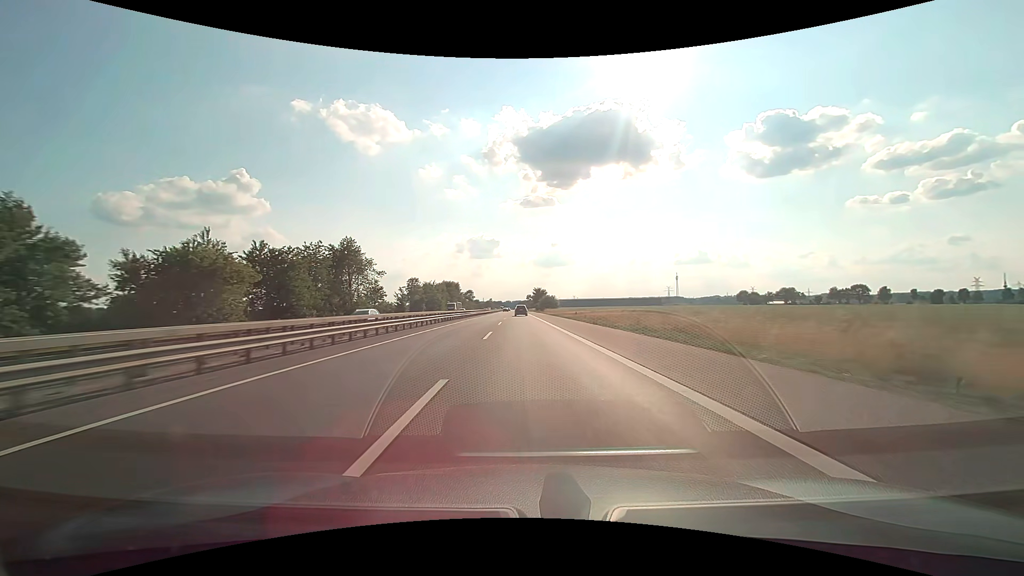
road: motorway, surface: asphalt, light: Day
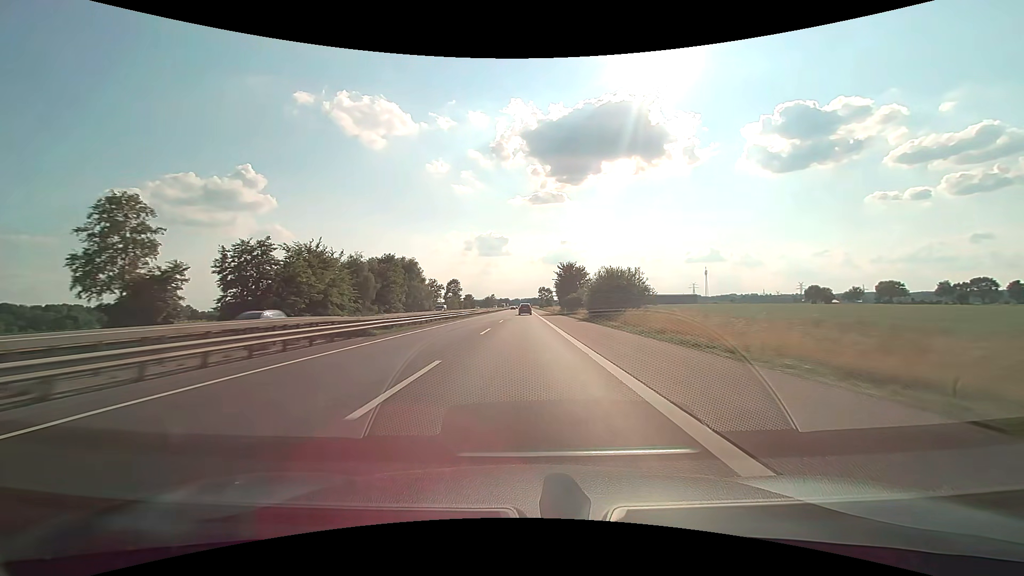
(-1.3, +103.2) m; -1°
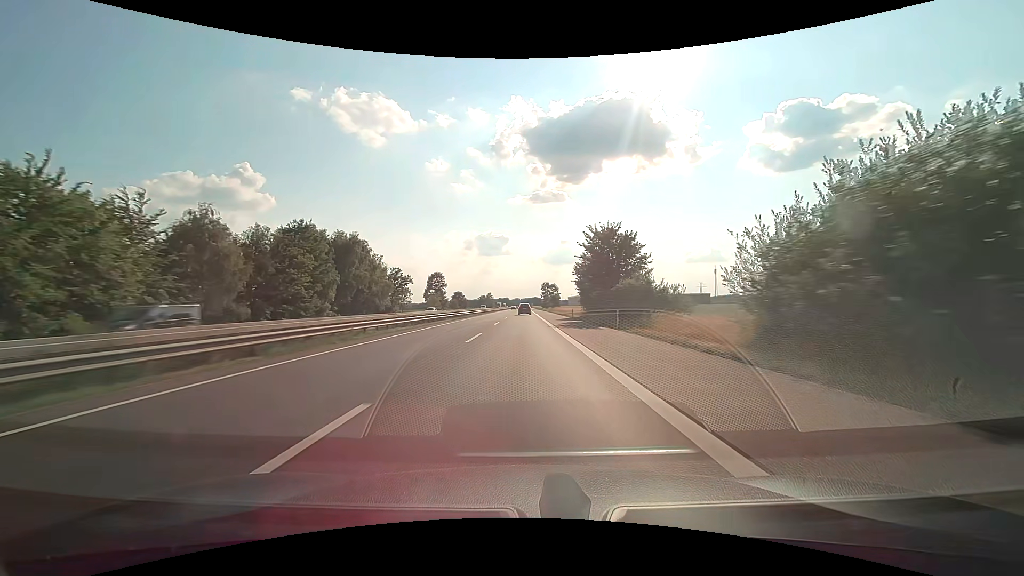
(0.0, +41.0) m; 0°
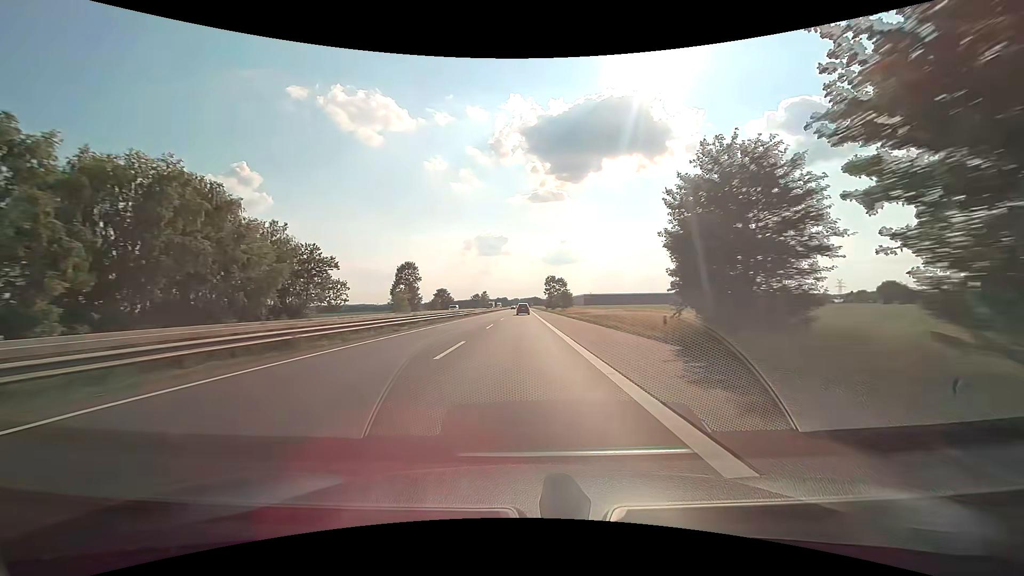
(+0.1, +40.9) m; 0°
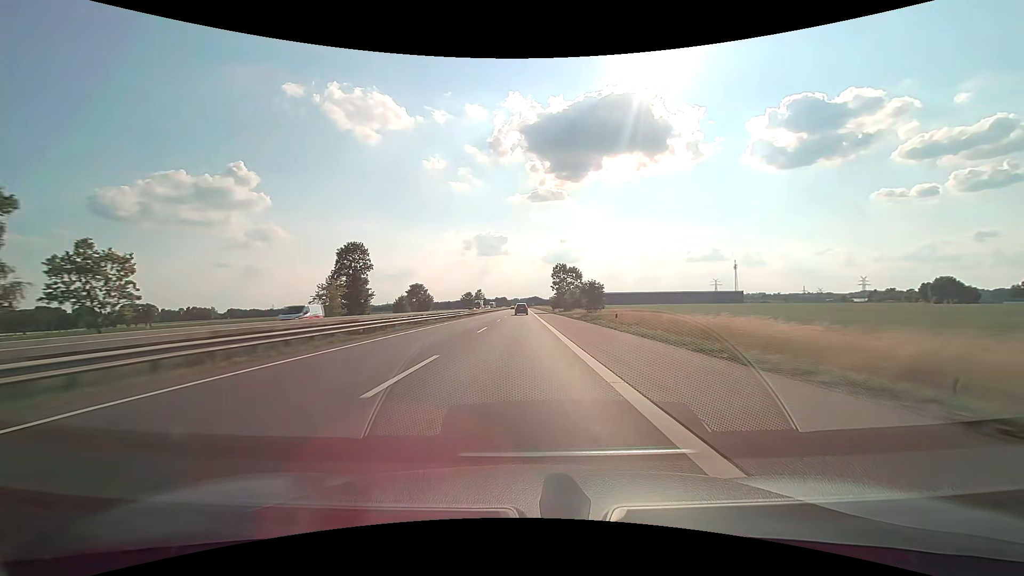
(0.0, +40.7) m; 0°
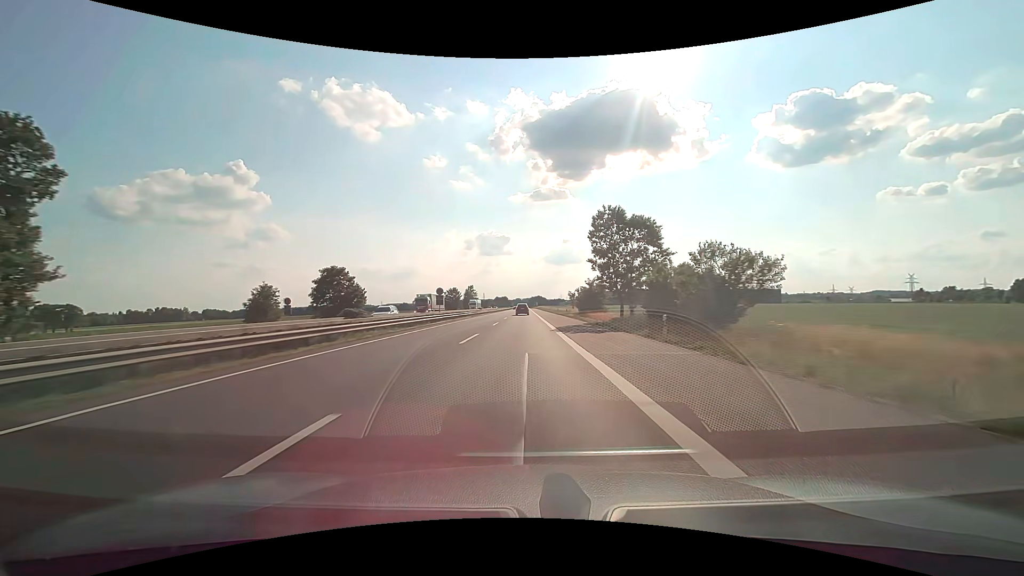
(-0.2, +60.8) m; 0°
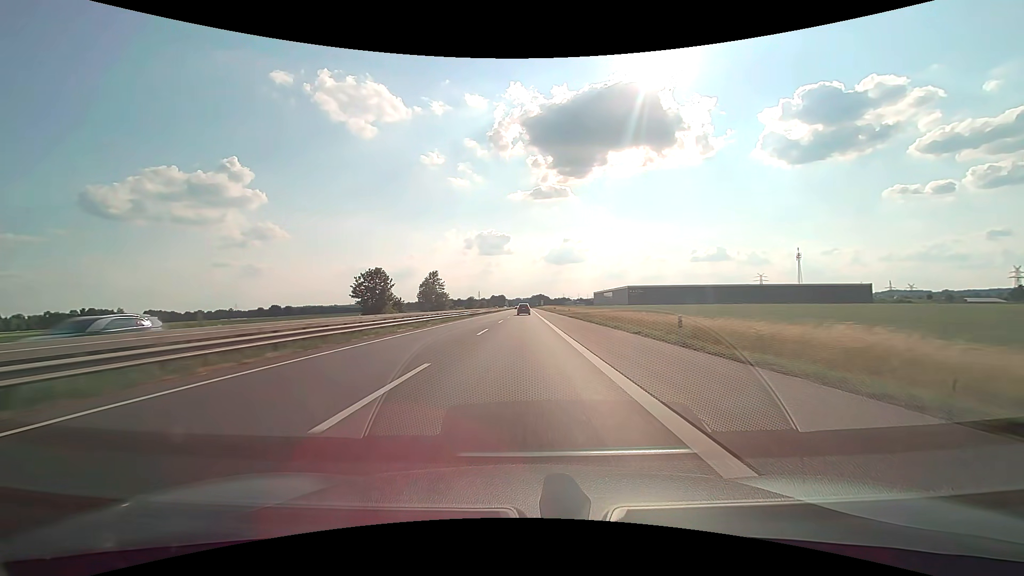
(0.0, +100.7) m; 0°
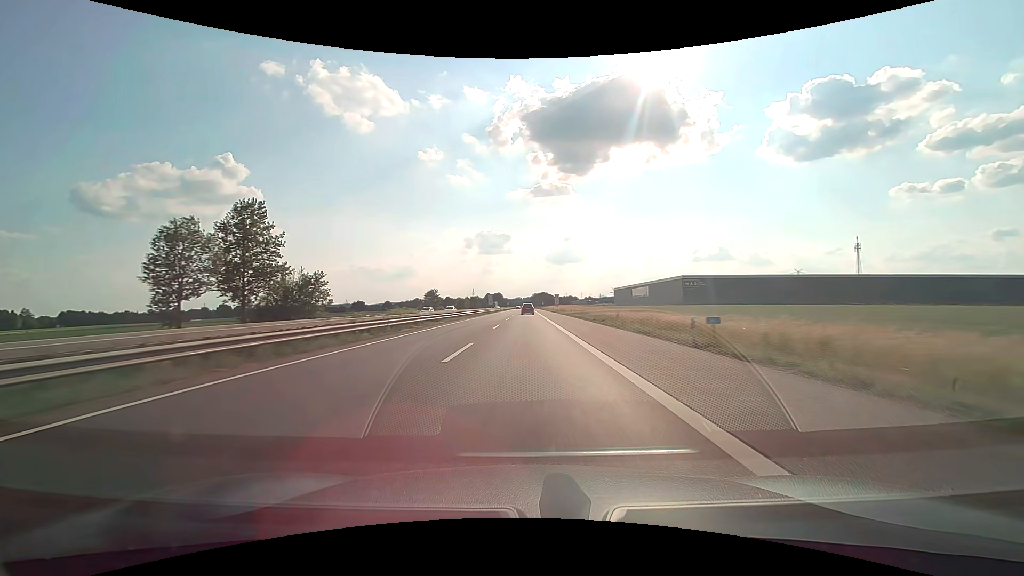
(0.0, +100.1) m; 0°
(0, +10) (0, +20) (0, +30) (0, +40) (0, +50) (0, +60) (0, +70) (0, +80) (0, +90) (0, +100) m
